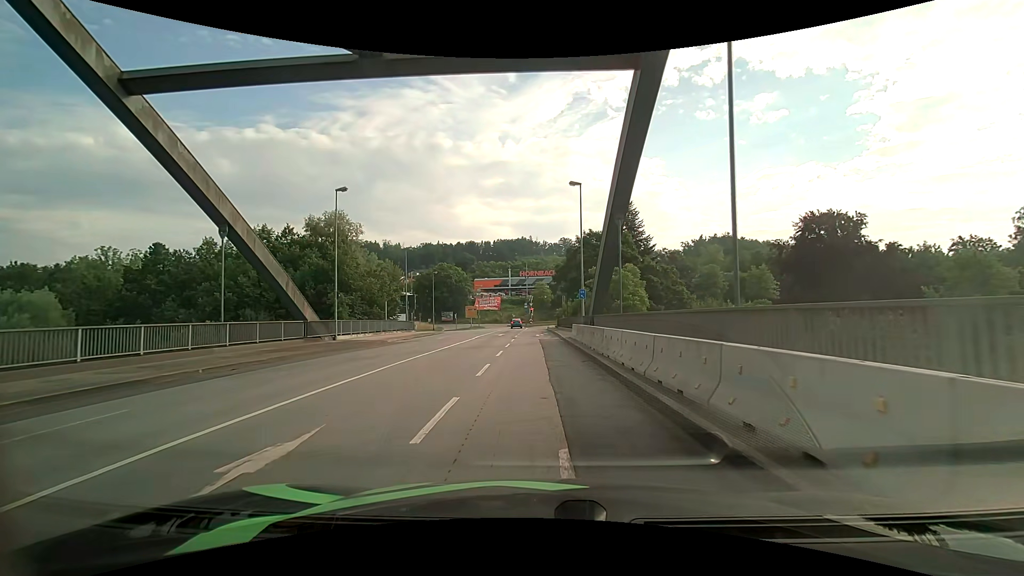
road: primary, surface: asphalt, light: Day
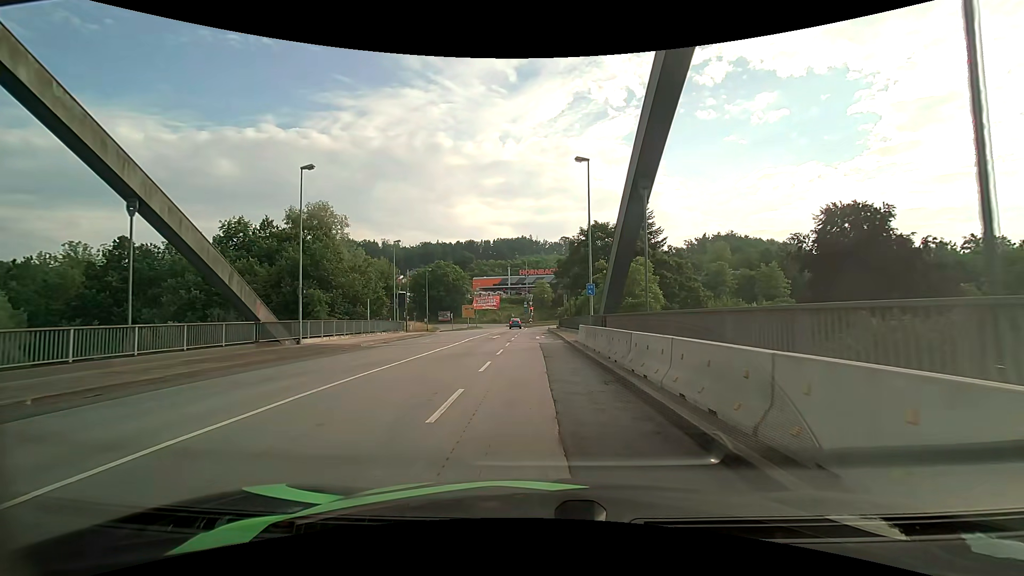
(0.0, +5.0) m; 0°
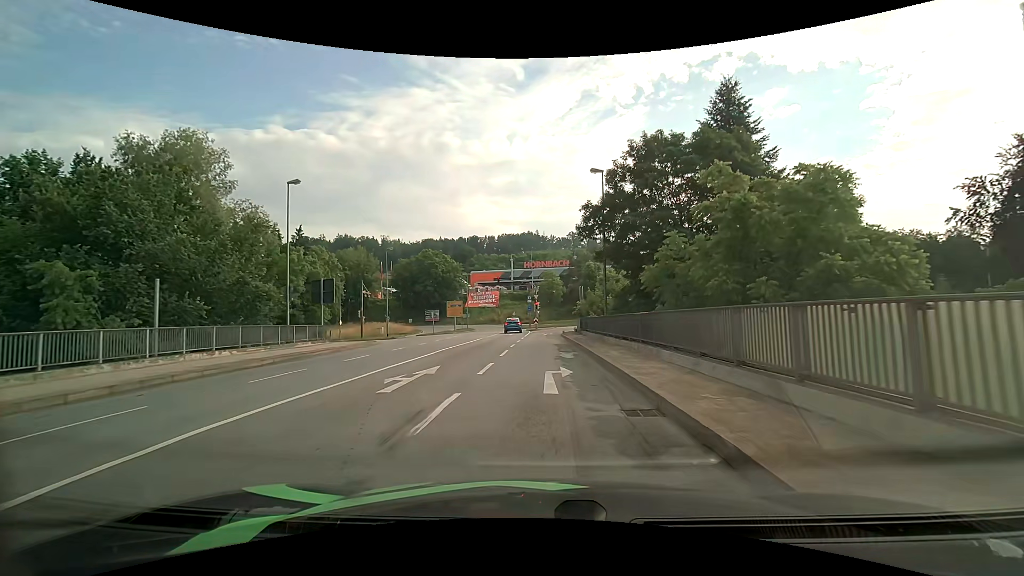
(-0.1, +24.8) m; -1°
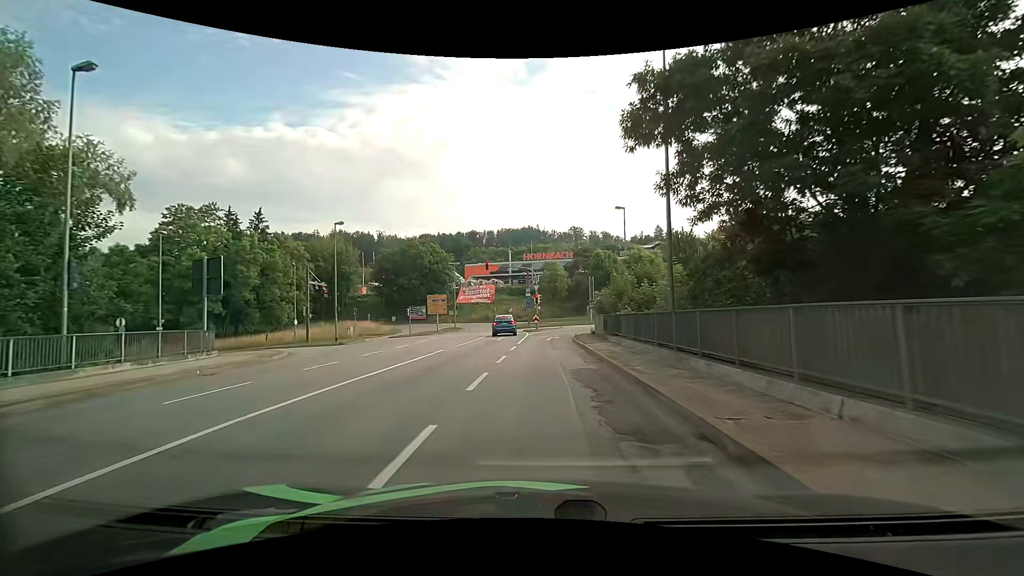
(0.0, +14.6) m; 0°
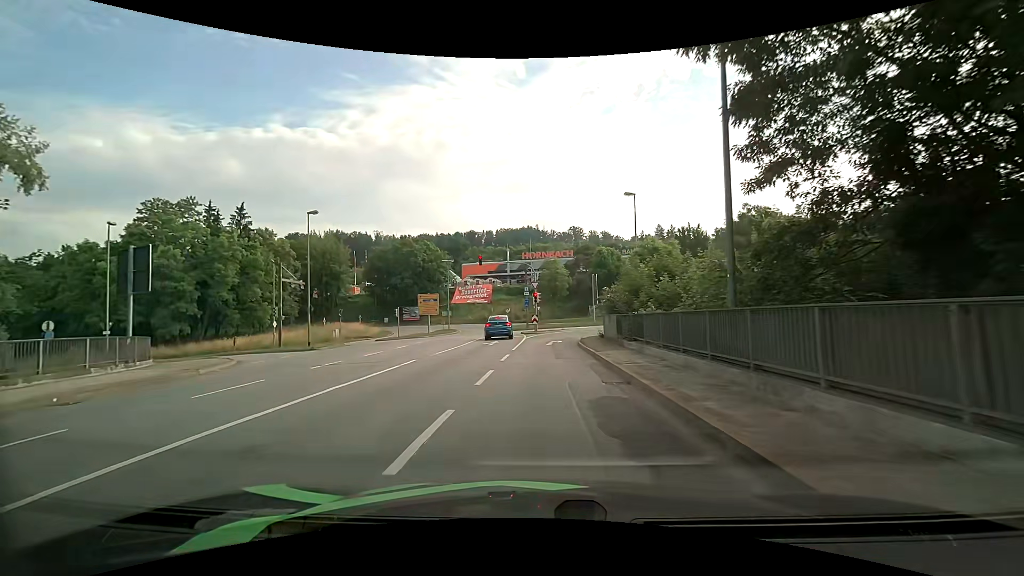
(0.0, +4.9) m; 0°
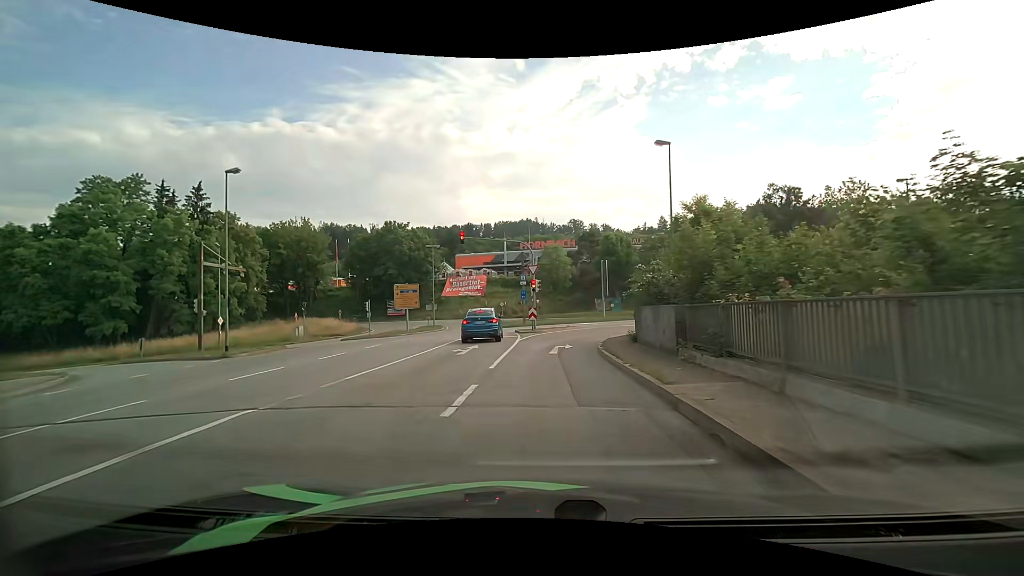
(0.0, +9.8) m; 0°
(0, +10) (0, +20) (+3, +29) (+10, +36) (+19, +40) (+29, +42) (+39, +45) (+49, +47) (+58, +50) (+68, +52) m
